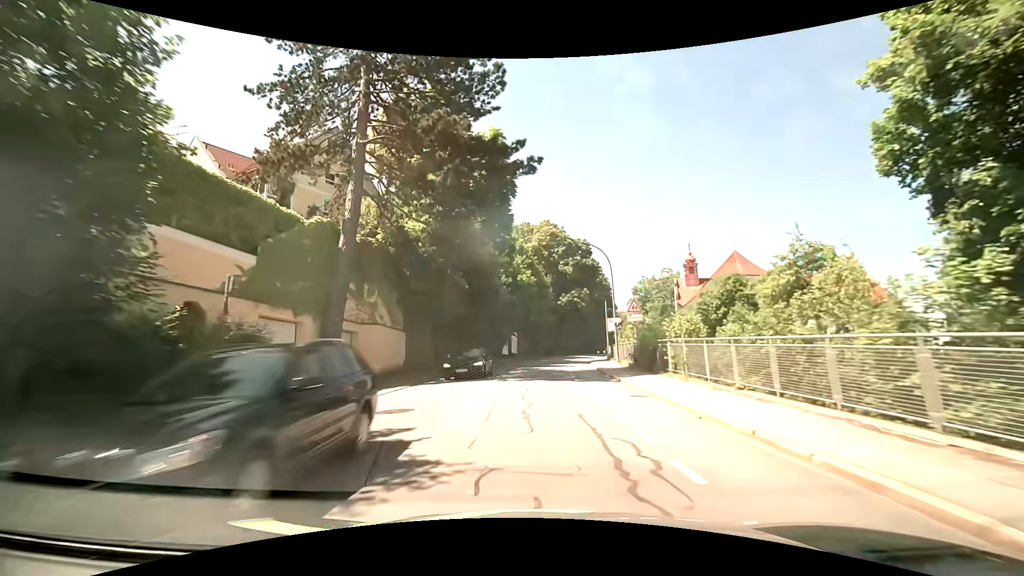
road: tertiary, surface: asphalt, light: Day
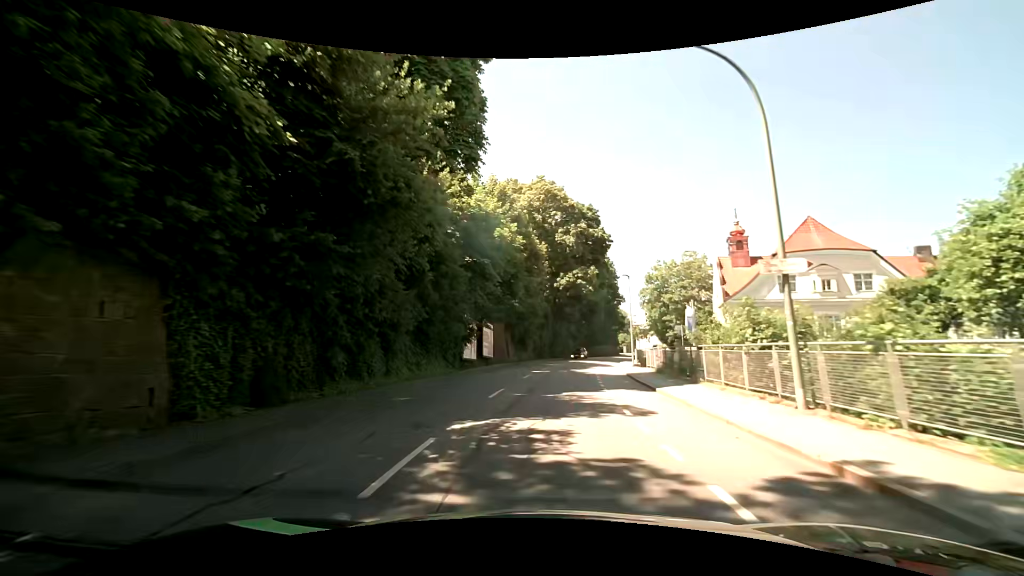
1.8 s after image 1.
(+0.1, +23.2) m; +1°
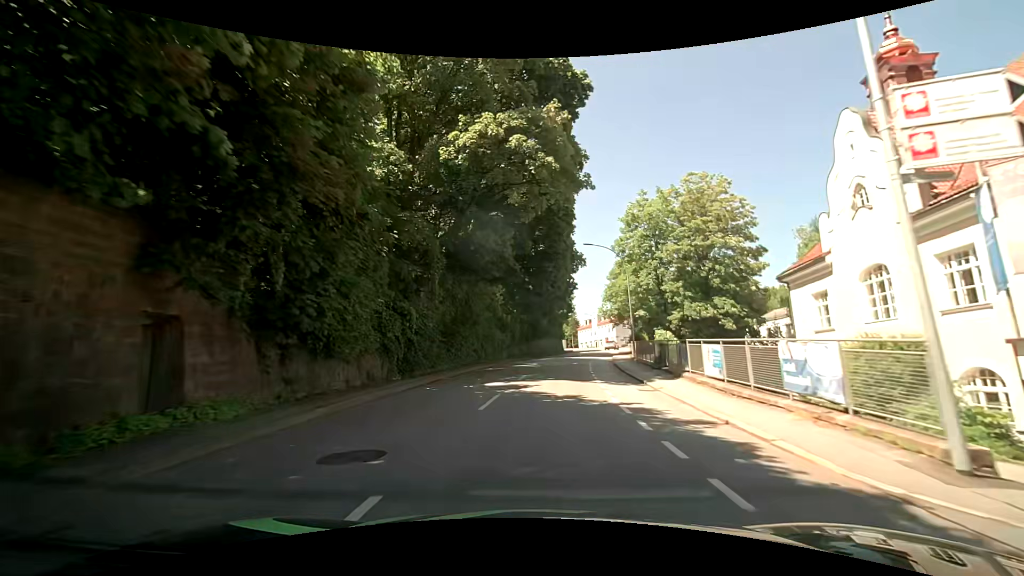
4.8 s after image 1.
(+3.5, +38.6) m; +9°
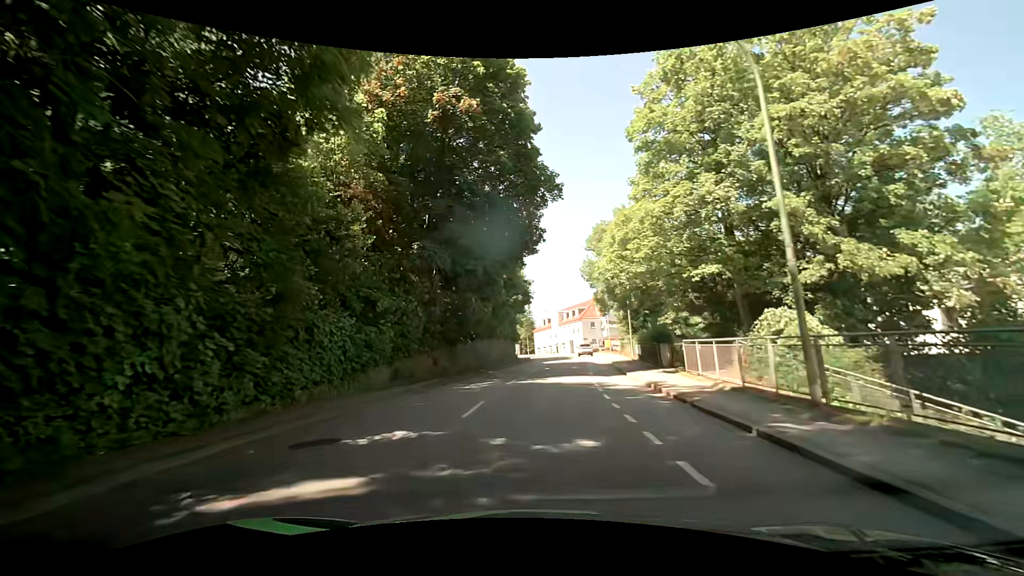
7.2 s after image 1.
(+1.3, +27.4) m; +6°
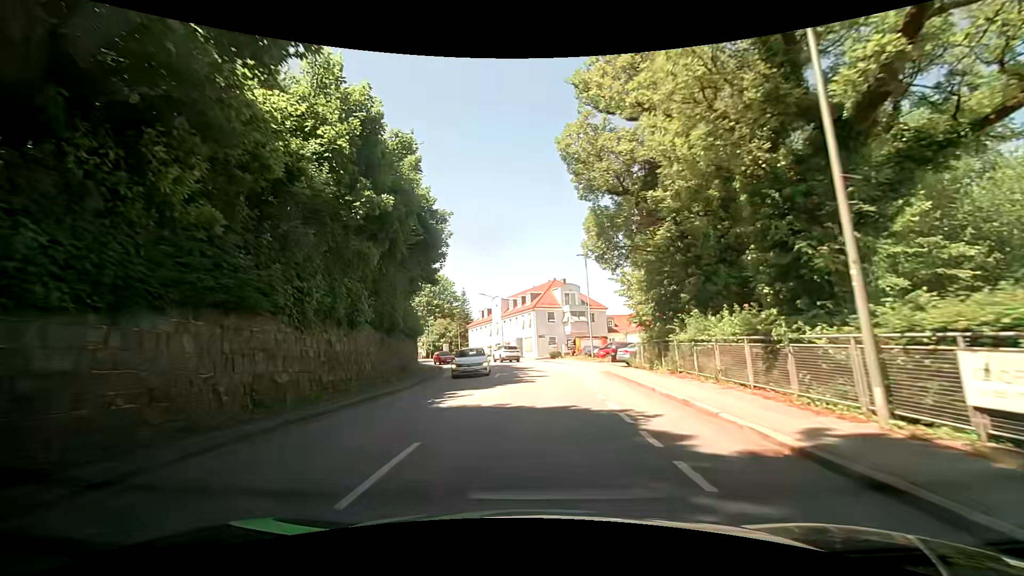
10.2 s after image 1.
(+1.3, +32.2) m; +5°
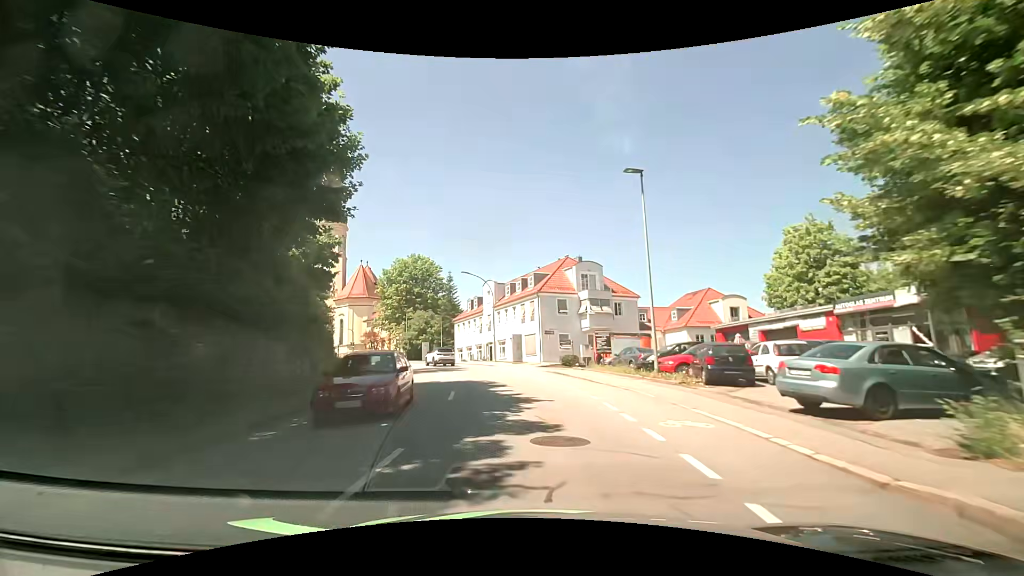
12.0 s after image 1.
(+0.2, +19.6) m; 0°
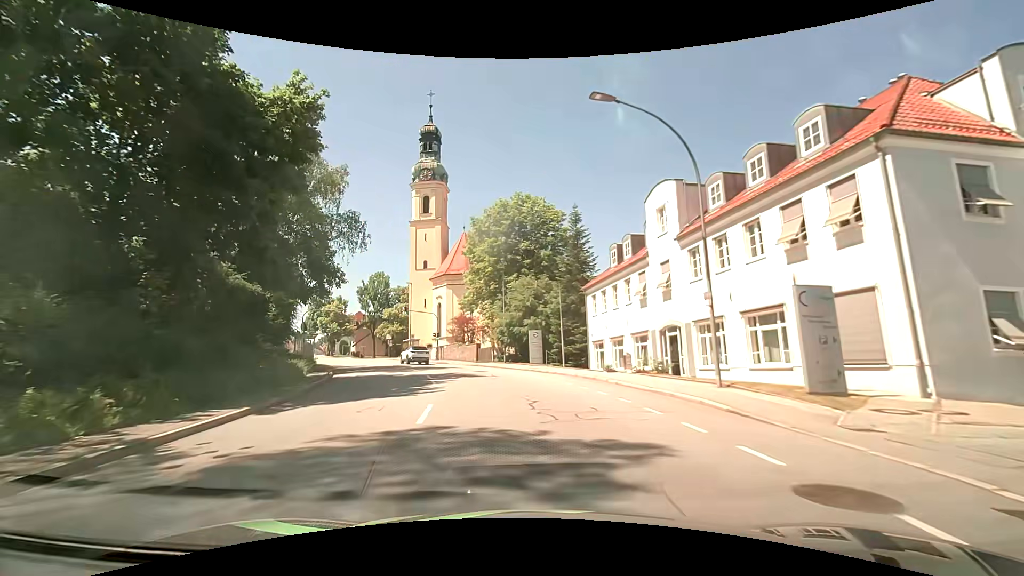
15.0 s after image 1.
(-4.2, +33.0) m; -16°
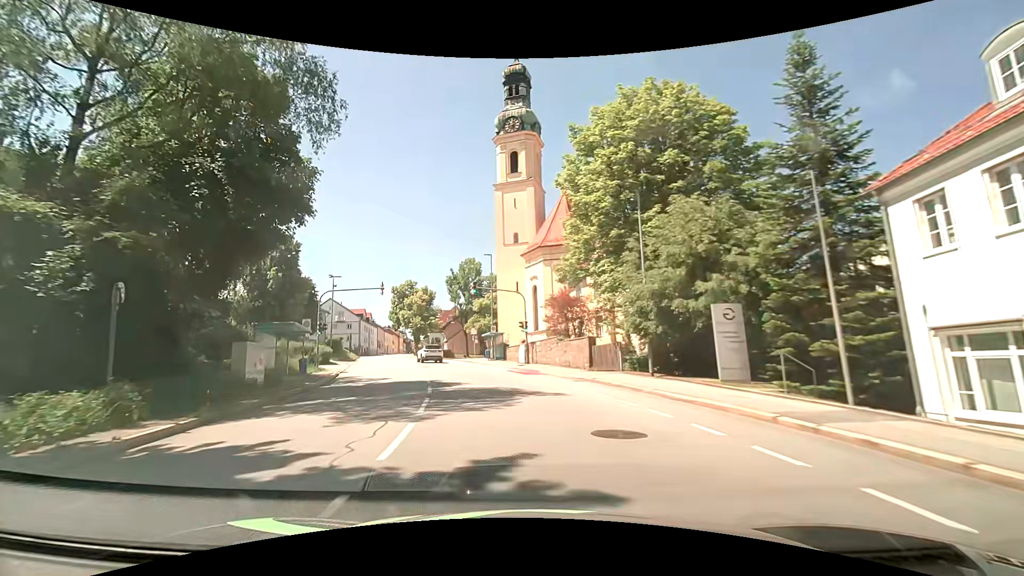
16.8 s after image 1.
(-2.2, +21.2) m; -12°
(-1, +10) (-2, +20) (-4, +30) (-7, +39) (-10, +49) (-13, +58) (-17, +68) (-20, +77) (-24, +86) (-27, +96) m
